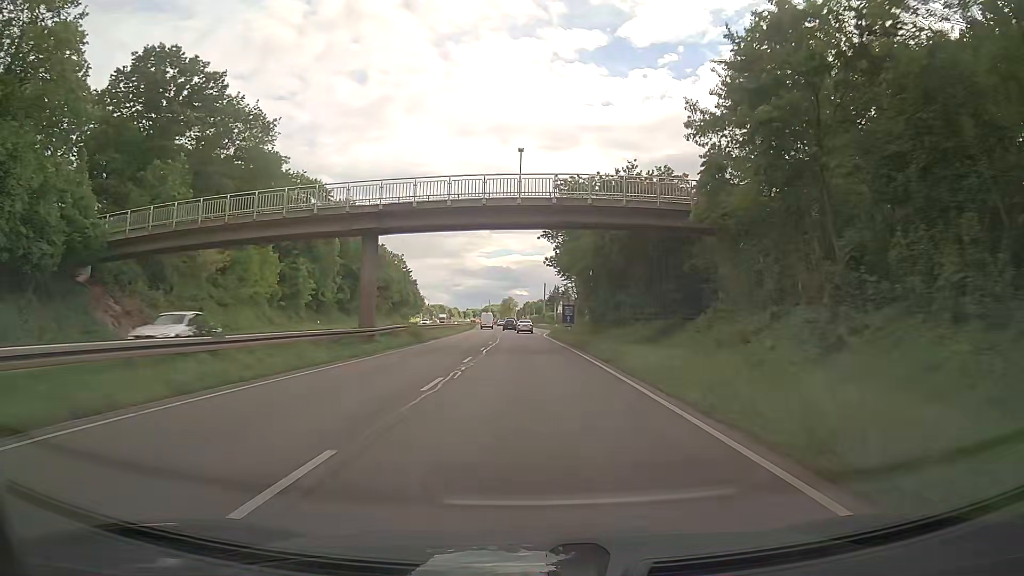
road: trunk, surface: asphalt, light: Day
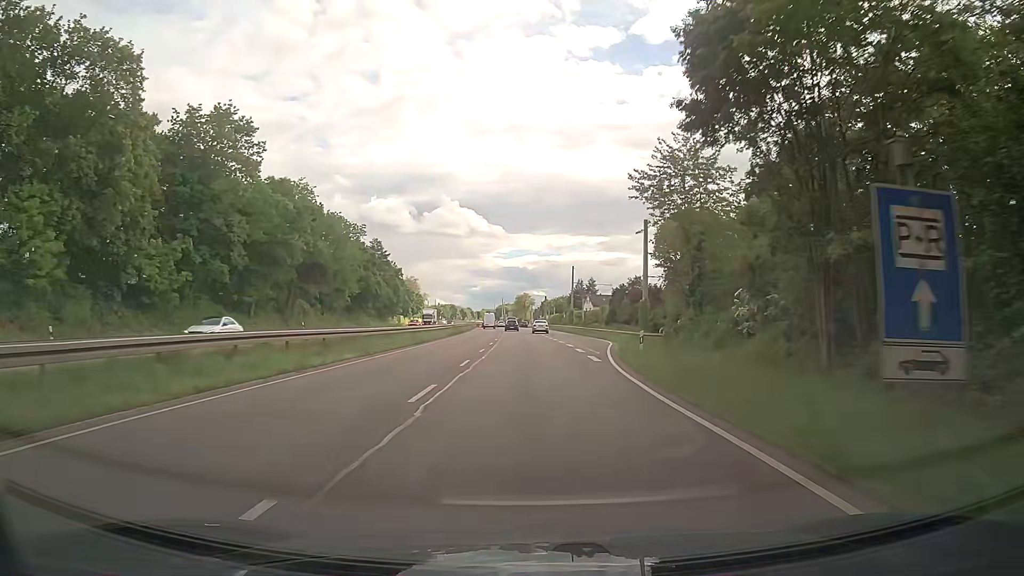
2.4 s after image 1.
(-0.7, +46.9) m; -2°
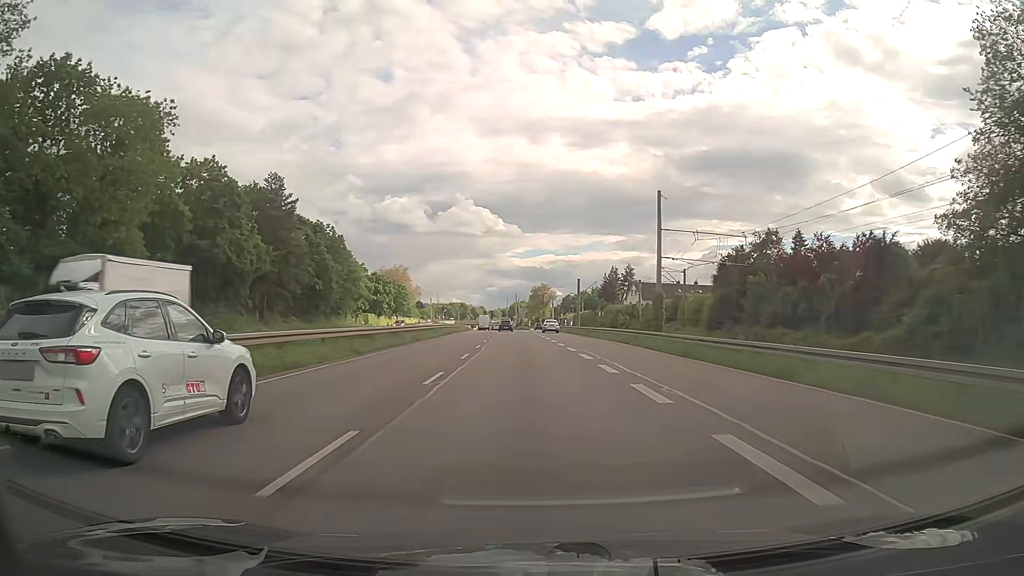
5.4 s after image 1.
(-0.4, +60.0) m; -1°
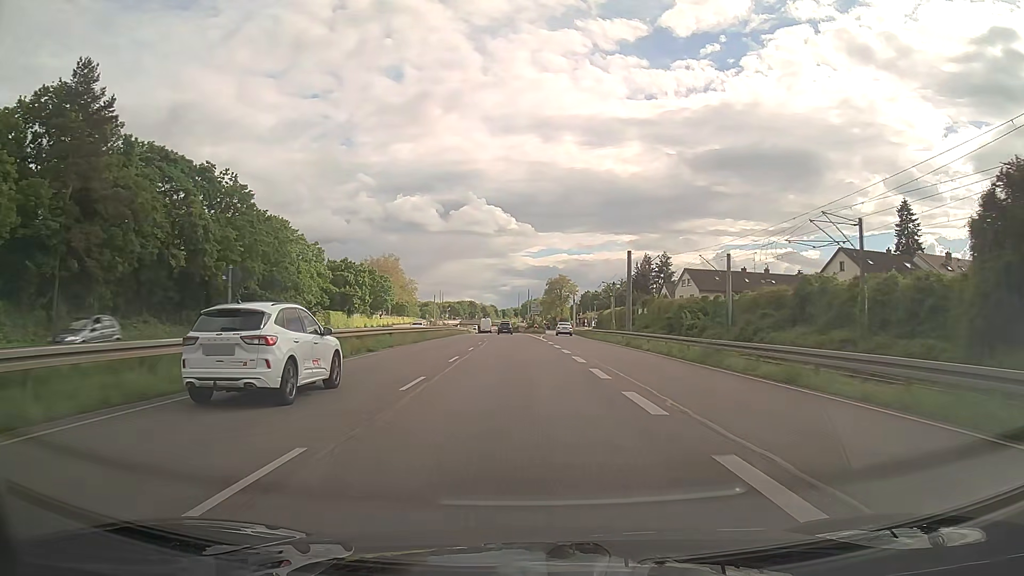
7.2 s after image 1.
(-0.4, +37.1) m; -1°
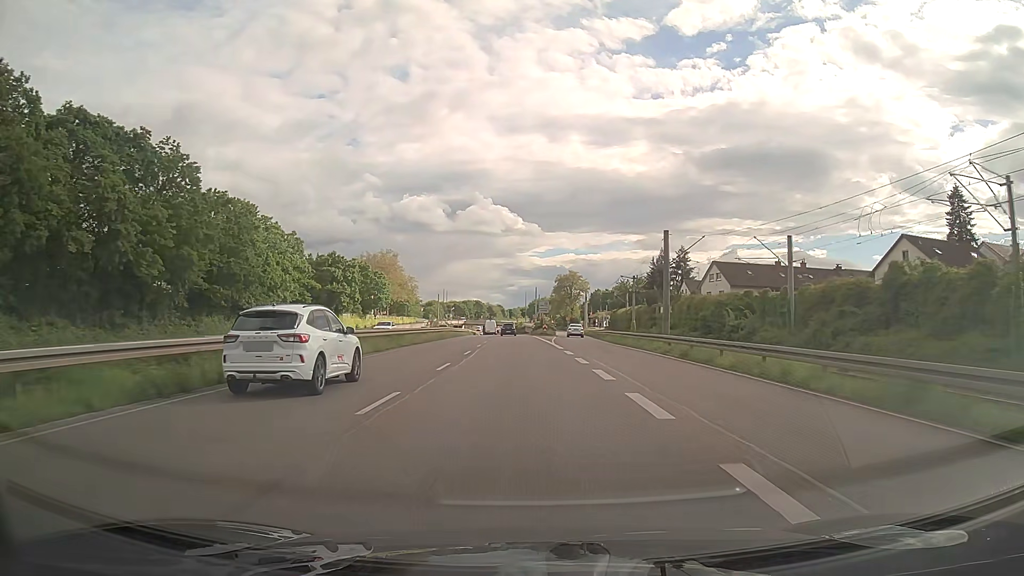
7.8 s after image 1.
(-0.1, +12.4) m; -1°
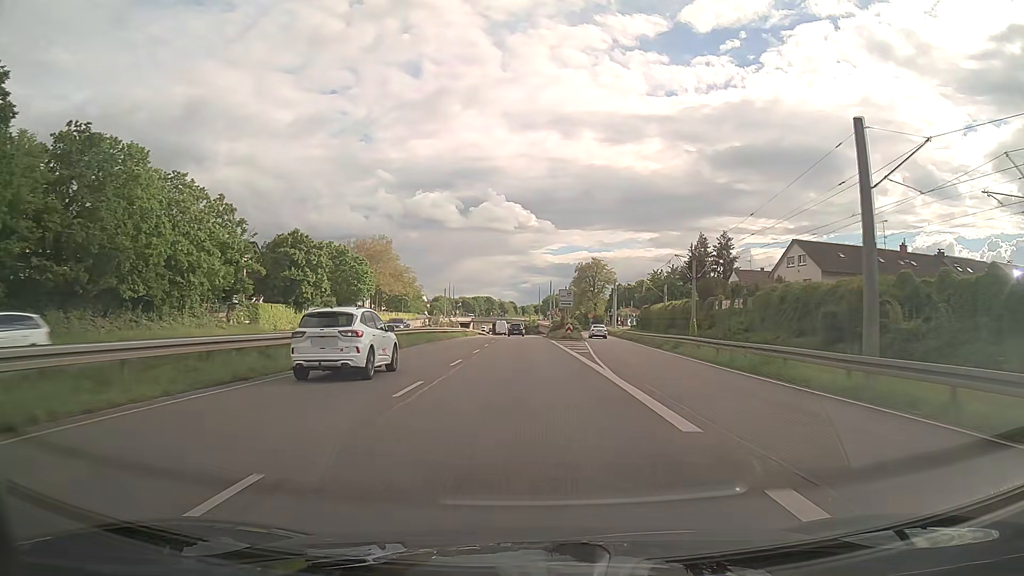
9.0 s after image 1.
(-0.3, +24.9) m; -1°
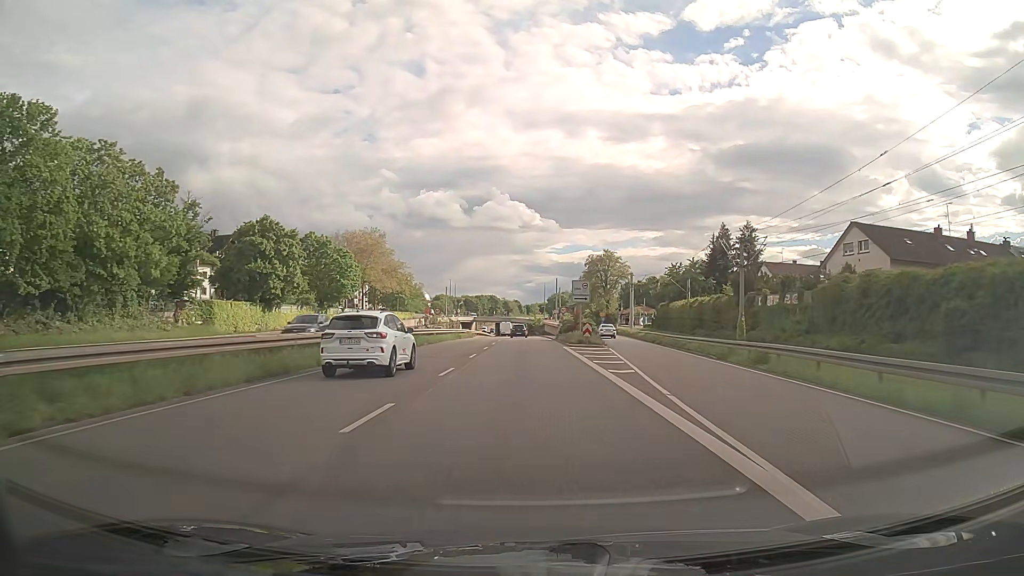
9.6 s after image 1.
(0.0, +12.4) m; 0°
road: trunk_link
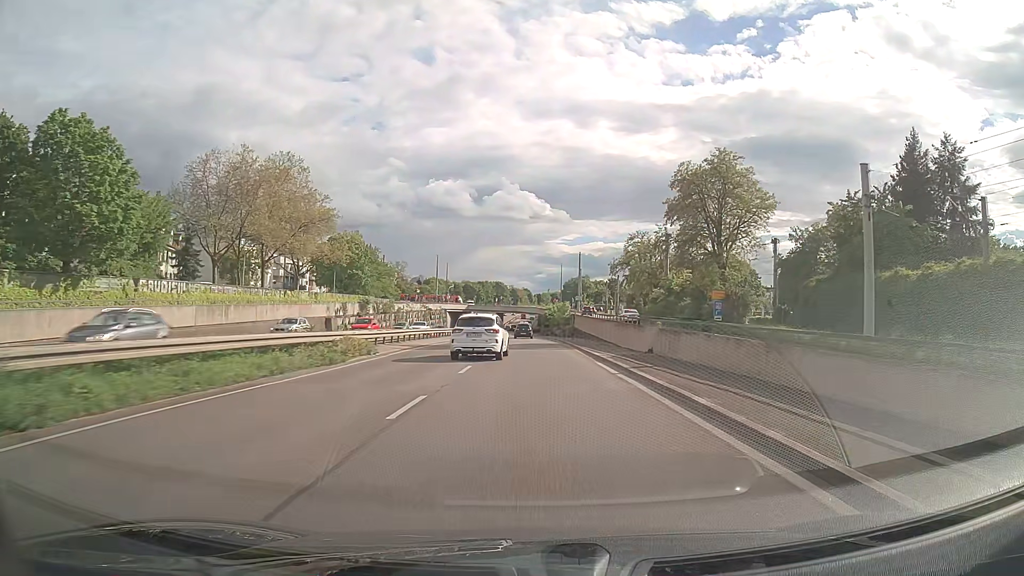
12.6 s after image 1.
(-0.6, +61.8) m; -1°
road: trunk
(0, +10) (0, +20) (0, +30) (0, +40) (0, +50) (0, +60) (0, +70) (0, +80) (0, +90) (0, +100) m
